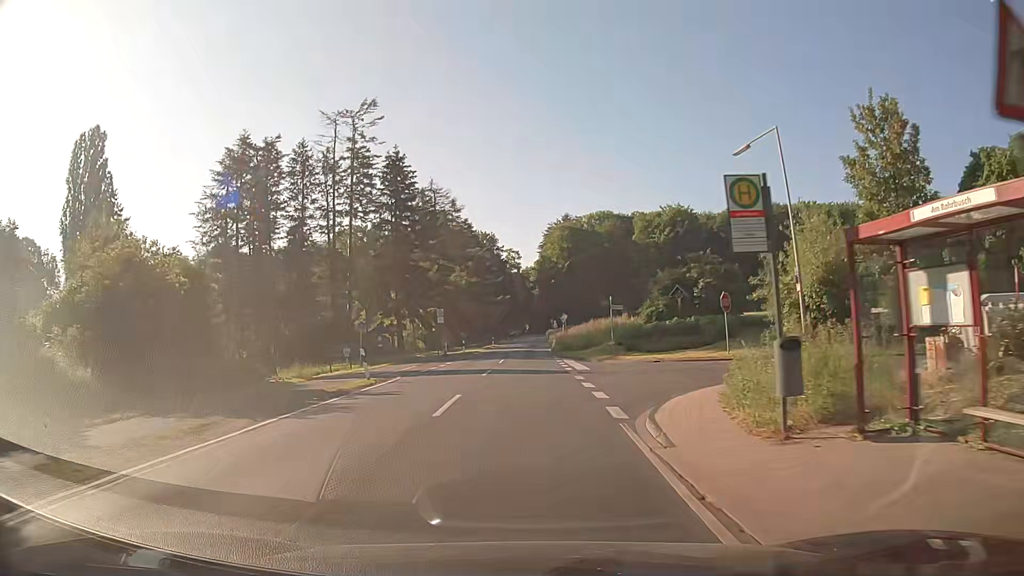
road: secondary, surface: asphalt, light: Day
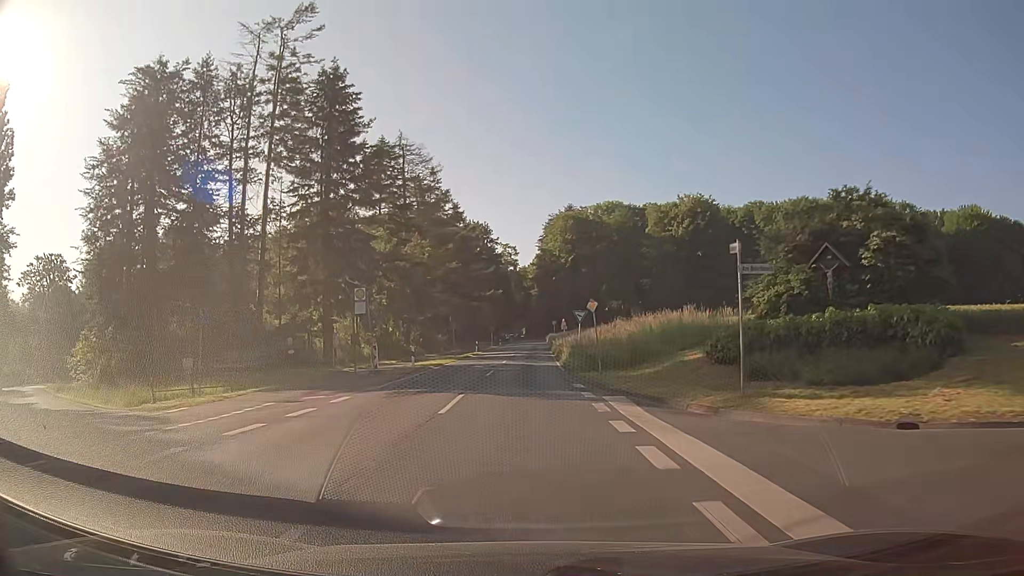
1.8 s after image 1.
(-0.2, +22.8) m; -1°
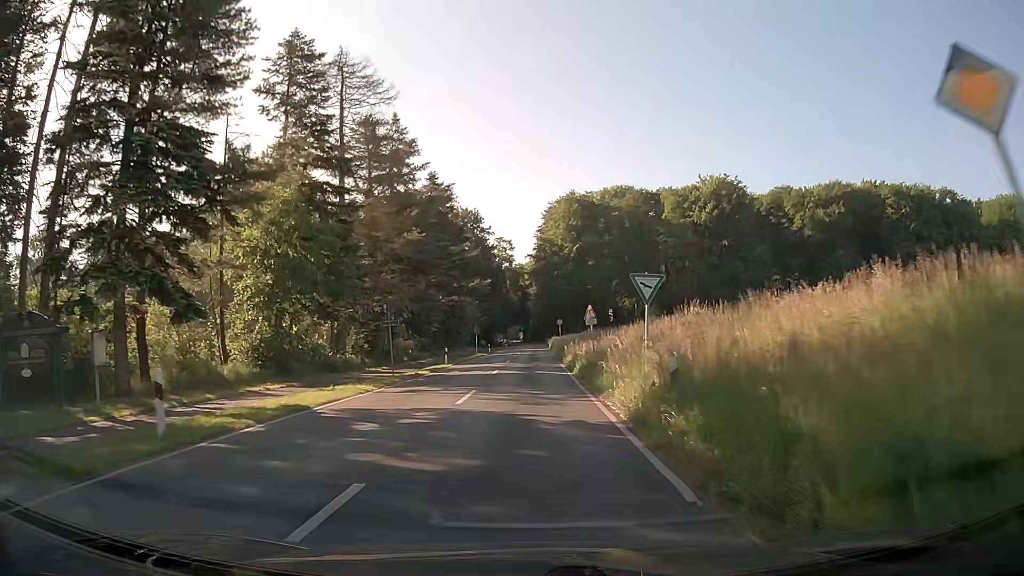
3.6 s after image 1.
(+0.2, +22.7) m; 0°
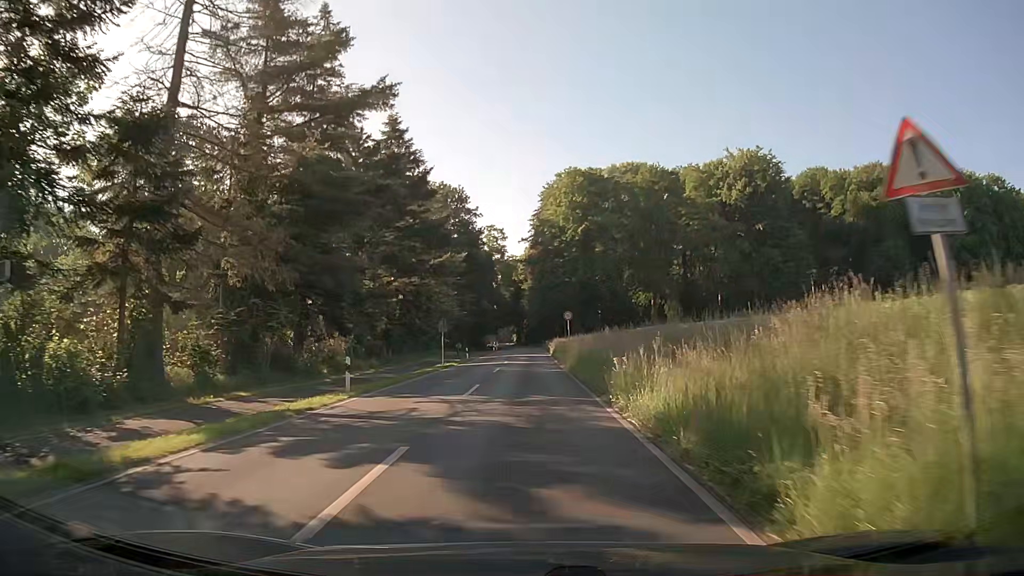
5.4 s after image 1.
(+0.1, +22.7) m; +1°
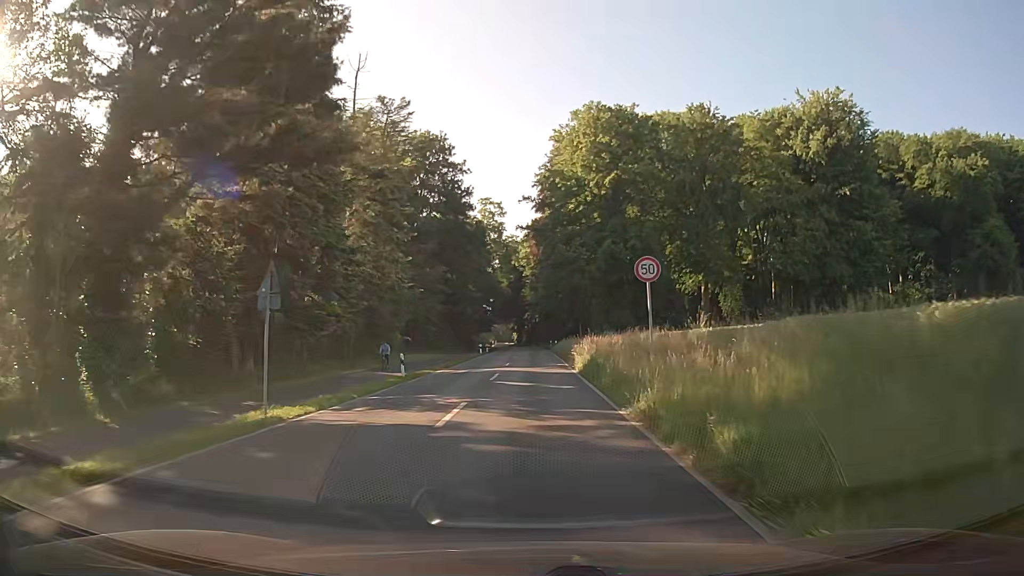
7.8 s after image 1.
(+0.1, +30.4) m; 0°
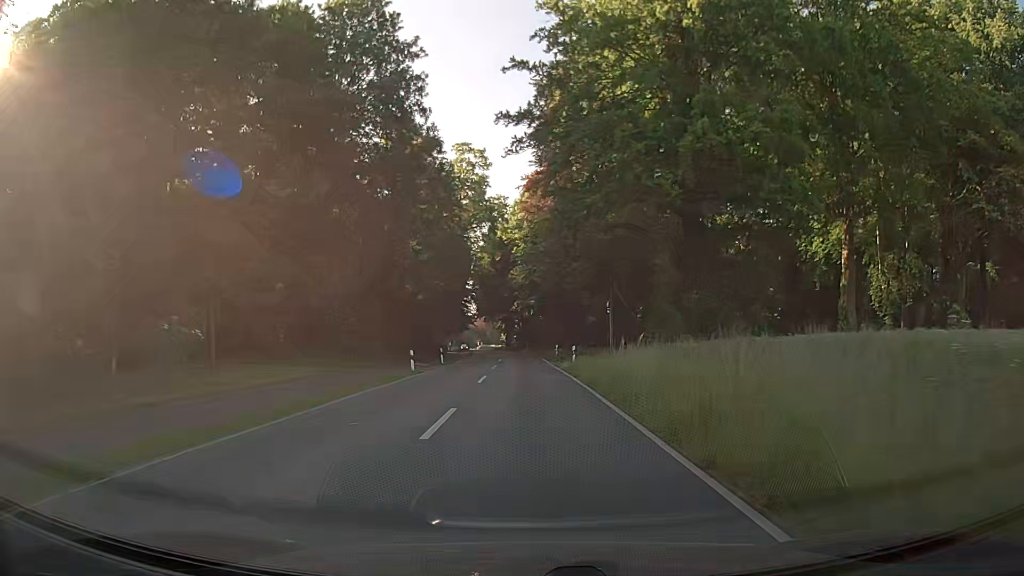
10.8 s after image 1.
(+0.3, +38.0) m; +1°
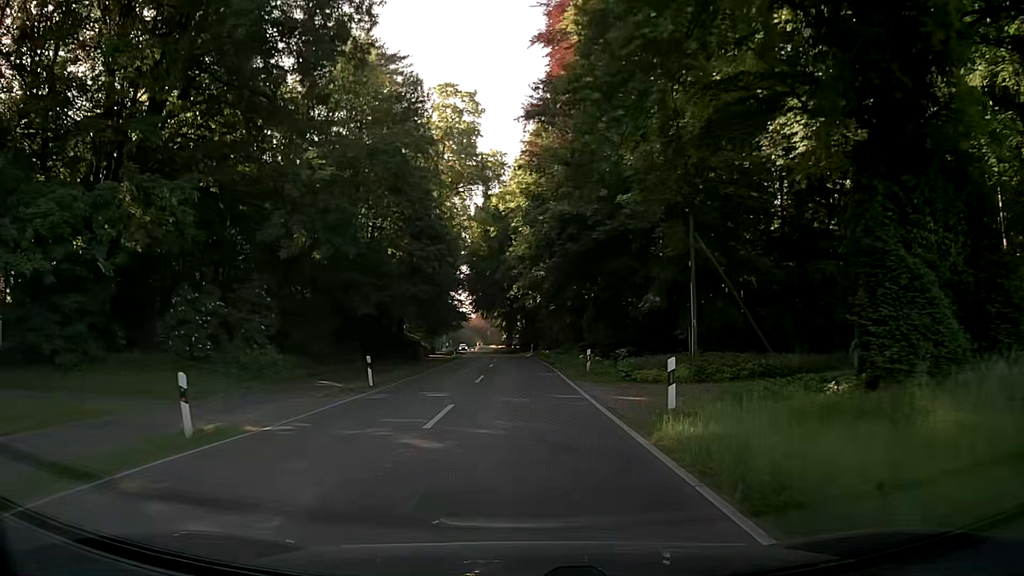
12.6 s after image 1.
(0.0, +22.8) m; 0°
